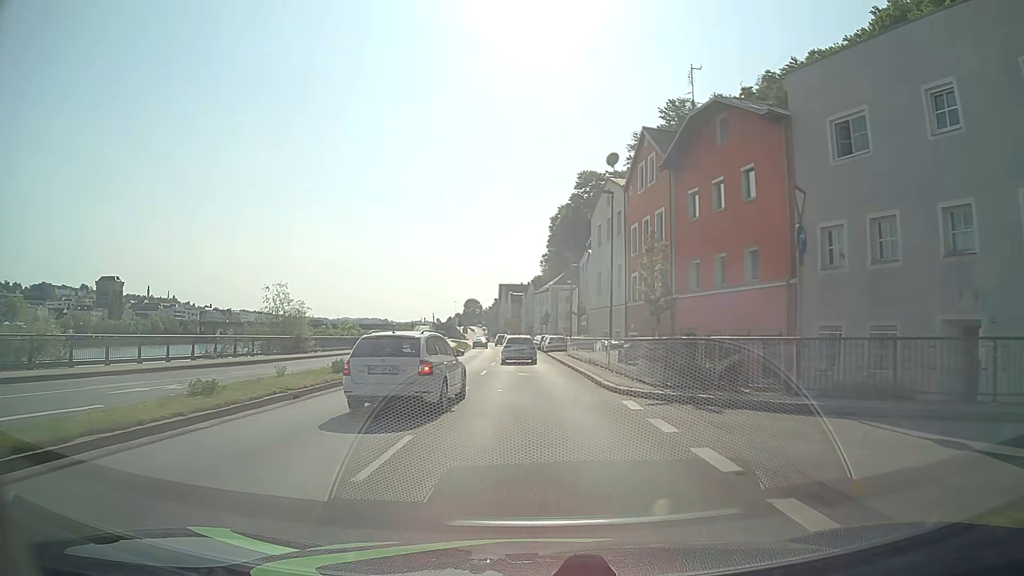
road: primary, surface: asphalt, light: Day
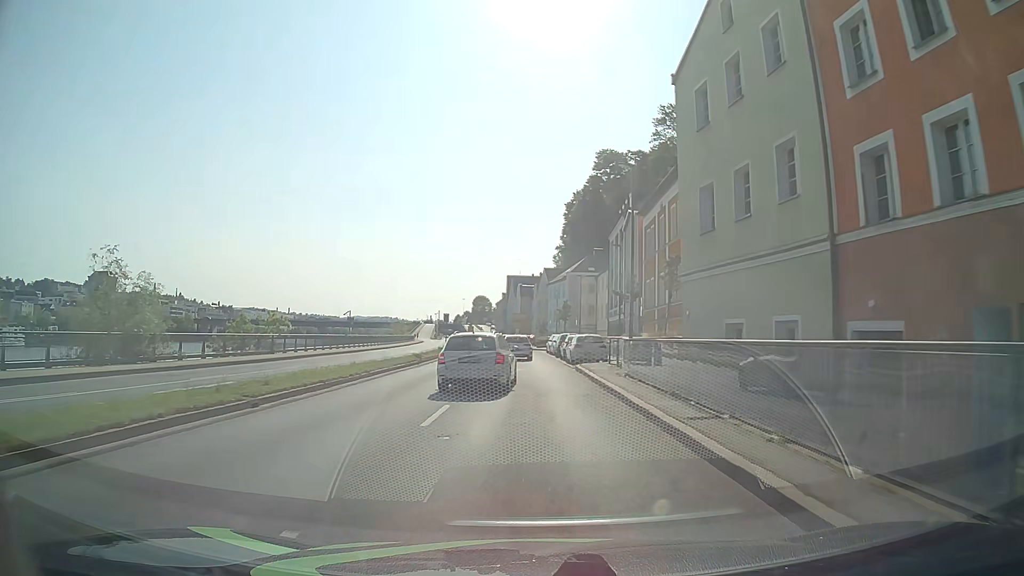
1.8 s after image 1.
(-0.3, +22.9) m; -1°
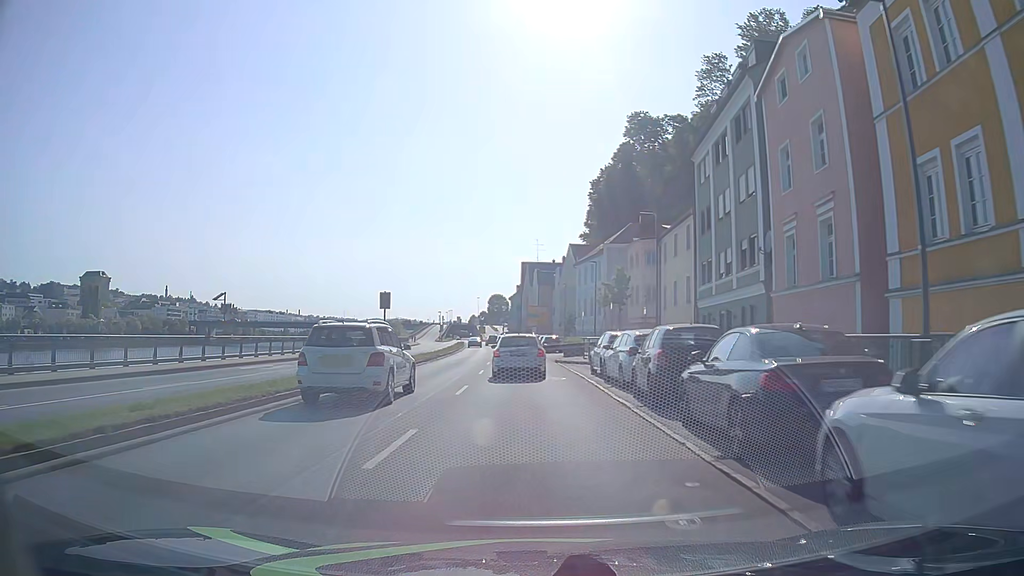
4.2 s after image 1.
(-0.3, +30.6) m; -2°
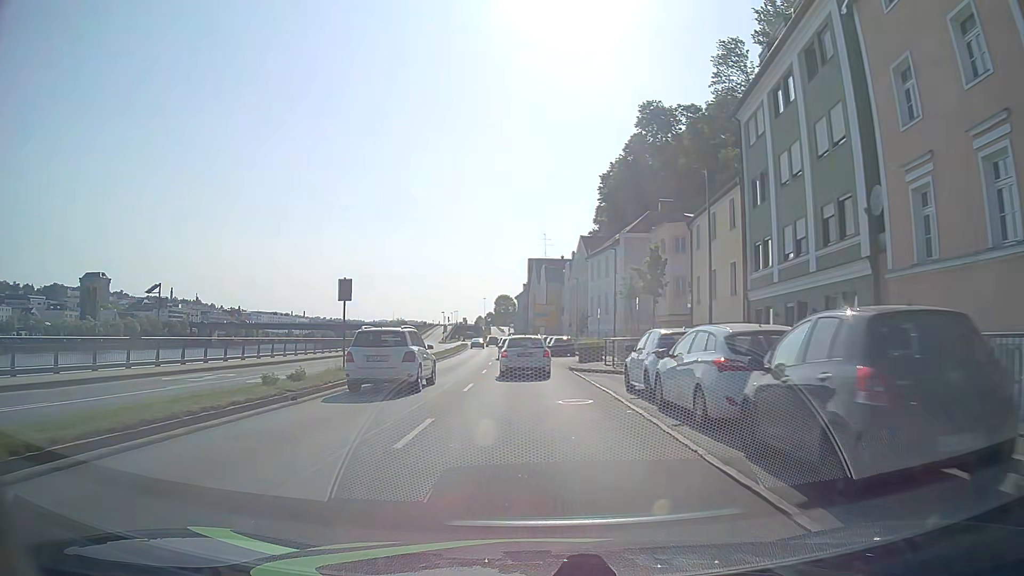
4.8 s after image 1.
(0.0, +7.6) m; -1°
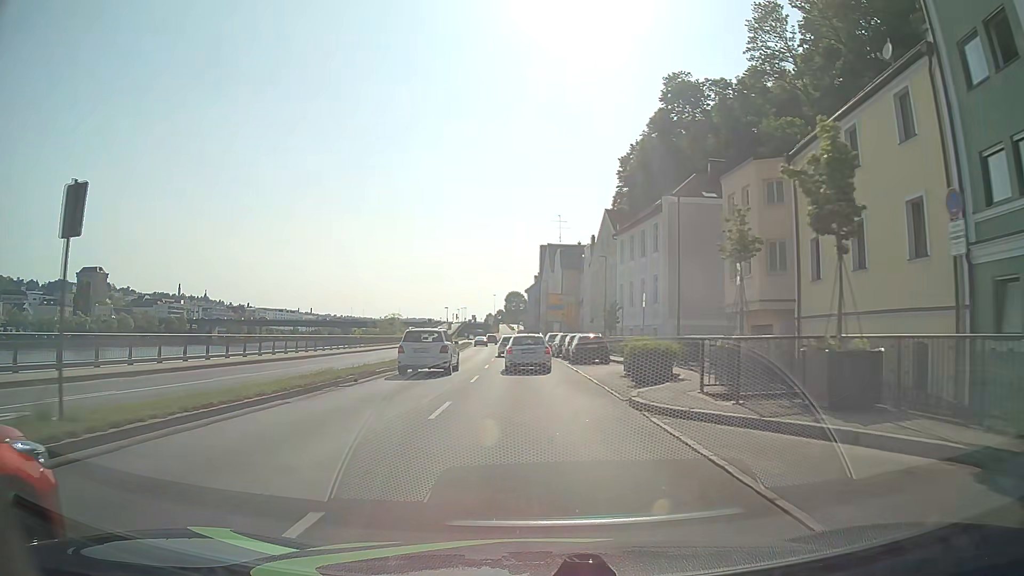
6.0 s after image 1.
(-0.1, +15.3) m; -1°
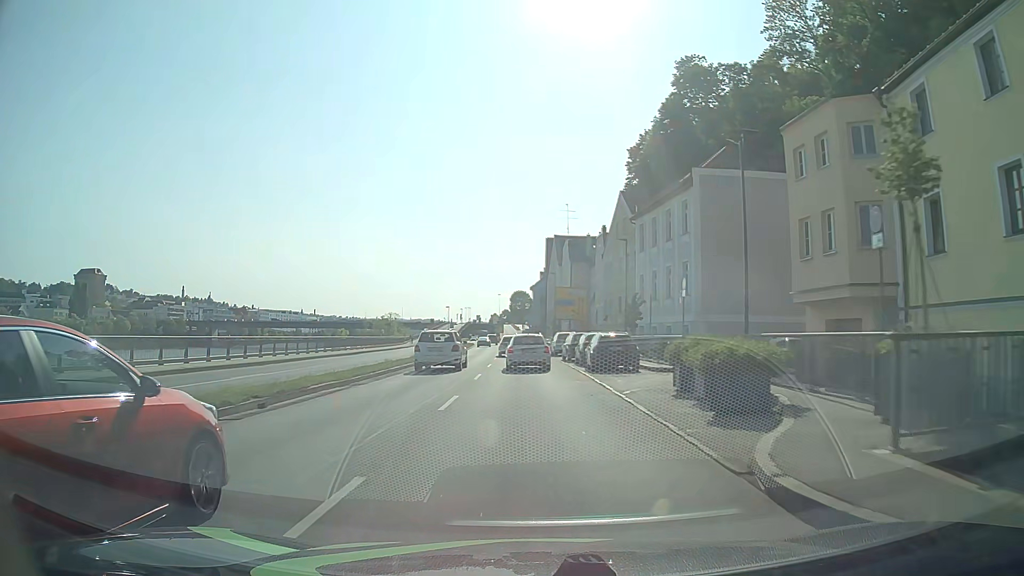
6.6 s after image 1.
(0.0, +7.6) m; 0°
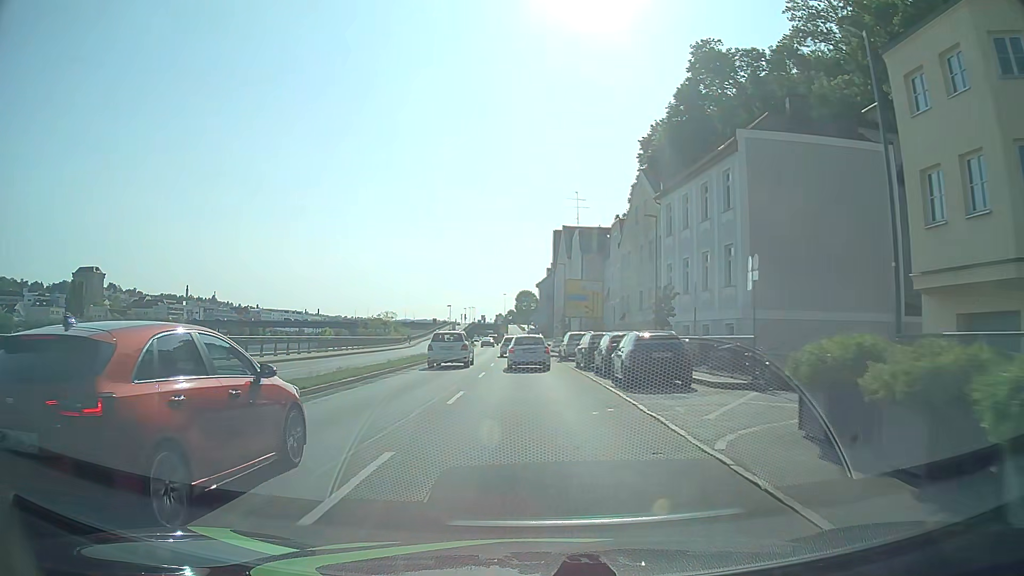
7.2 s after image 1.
(-0.1, +7.6) m; -1°
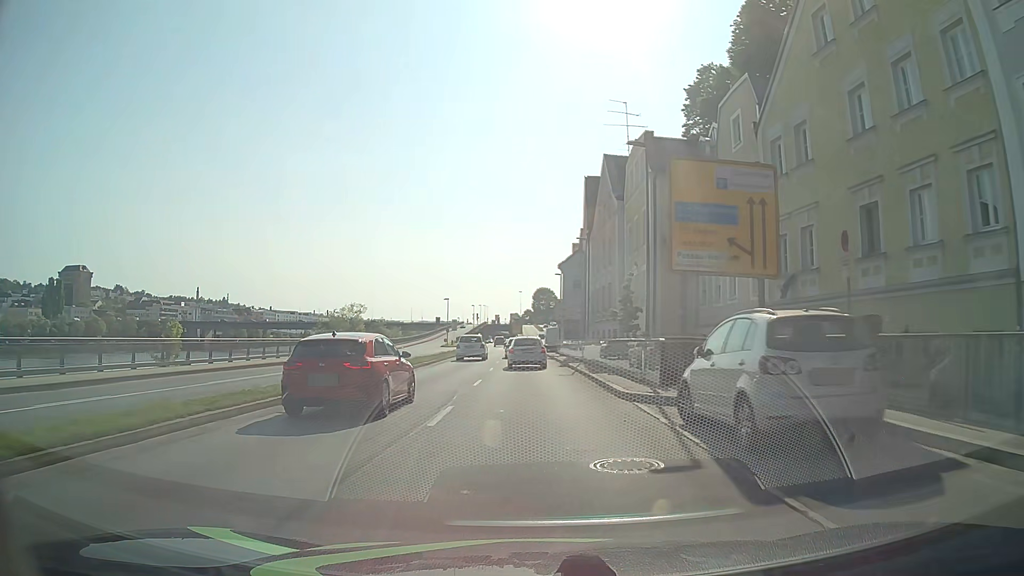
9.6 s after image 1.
(-0.3, +30.5) m; -1°
(0, +10) (0, +20) (0, +30) (-1, +40) (-1, +50) (-1, +60) (-1, +70) (-1, +80) (-1, +90) (0, +100) m
